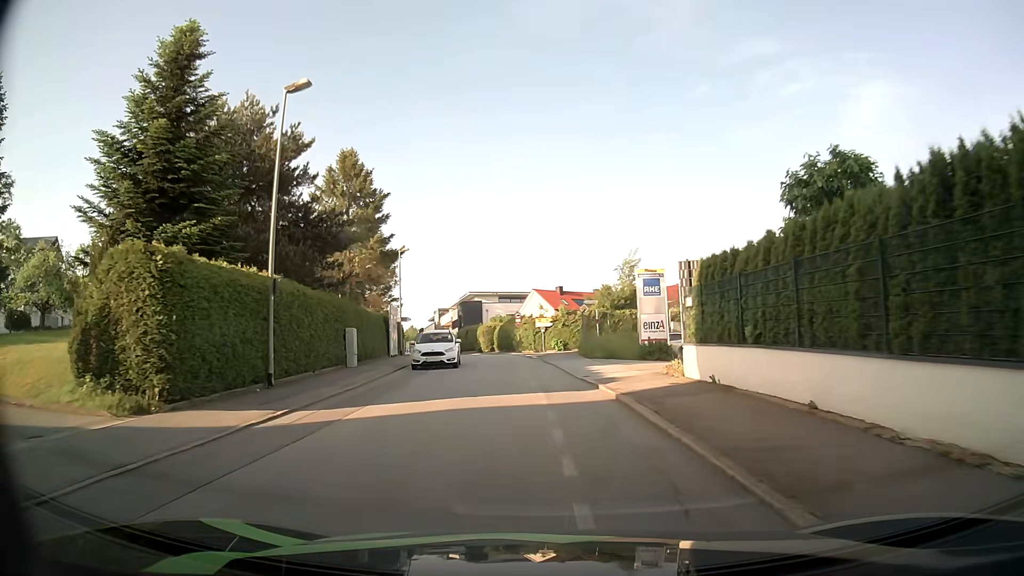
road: residential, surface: asphalt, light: Day
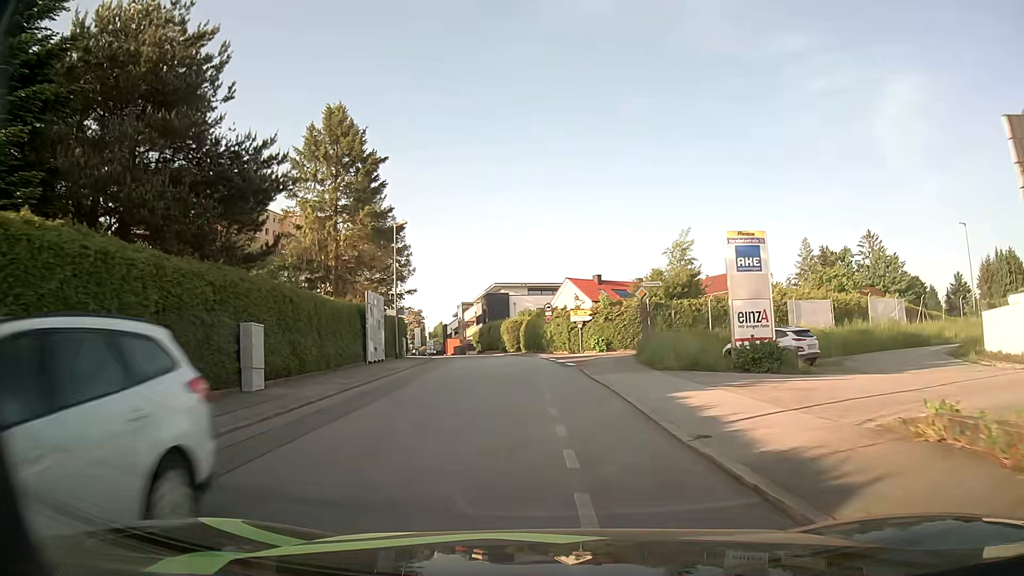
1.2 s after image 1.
(-0.3, +11.7) m; -3°
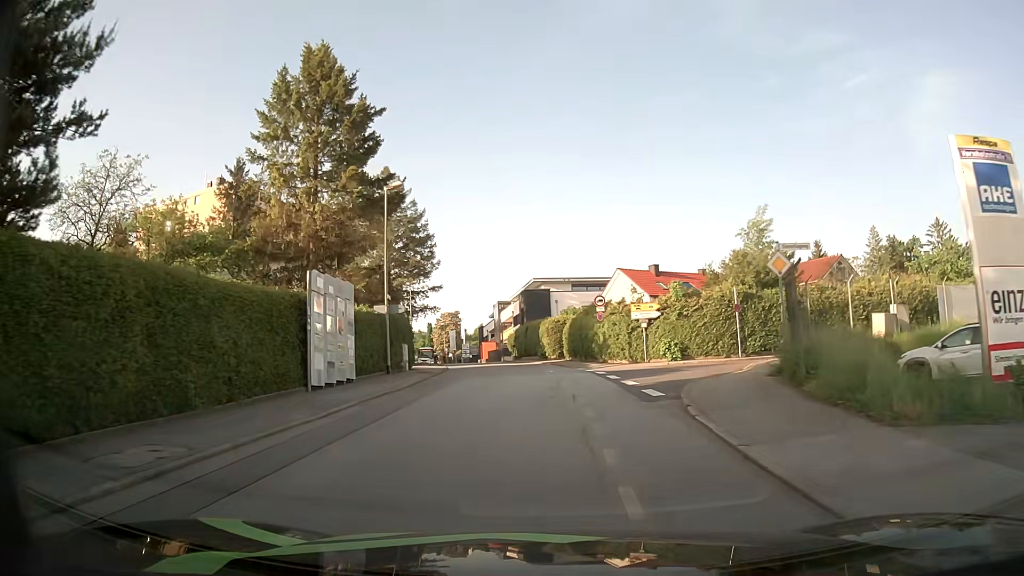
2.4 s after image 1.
(-0.4, +11.7) m; -4°
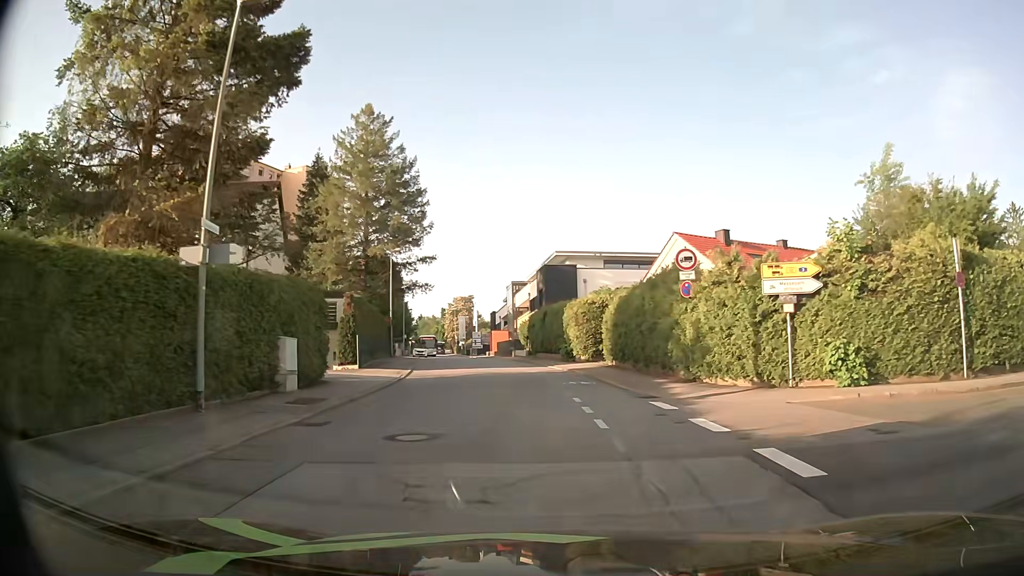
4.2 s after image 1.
(-0.3, +17.3) m; -2°
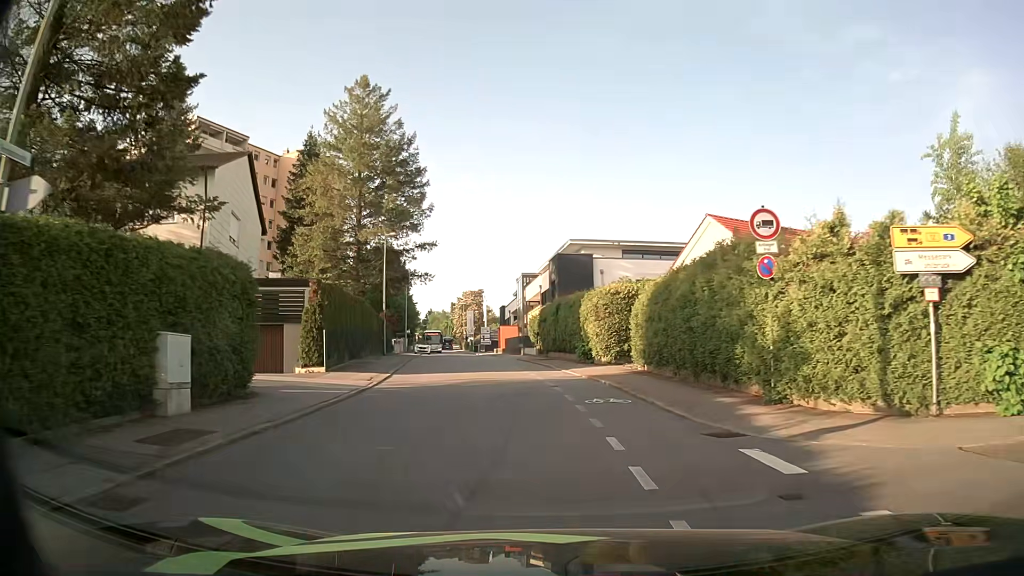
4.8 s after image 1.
(0.0, +5.7) m; -1°
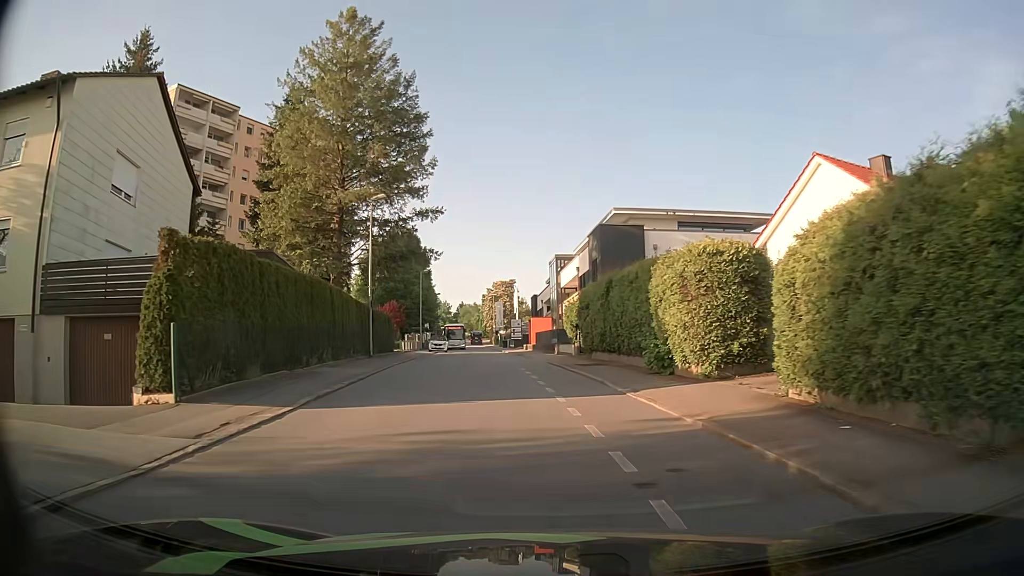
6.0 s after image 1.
(-0.2, +11.6) m; -3°
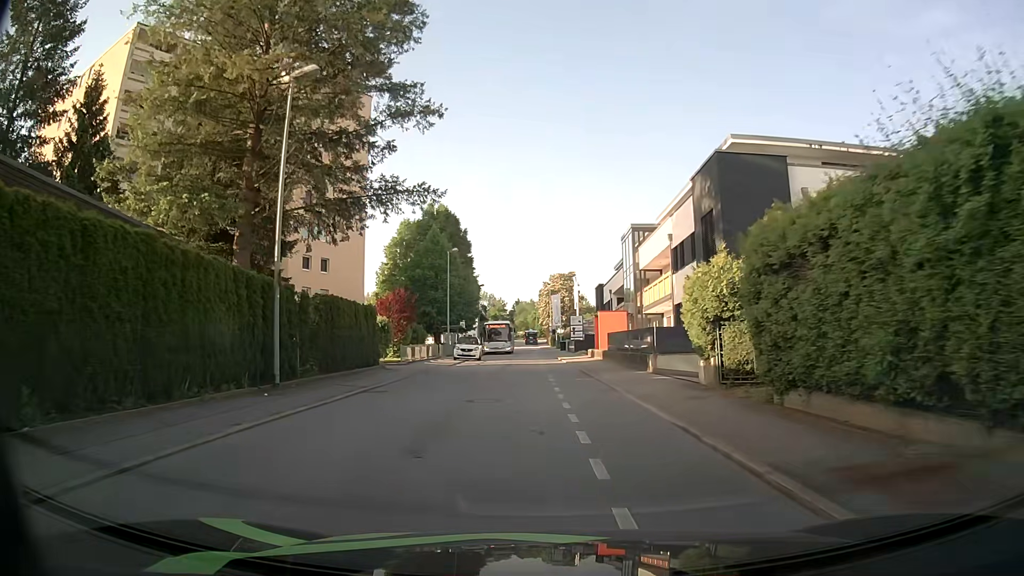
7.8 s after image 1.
(-0.8, +18.0) m; -5°
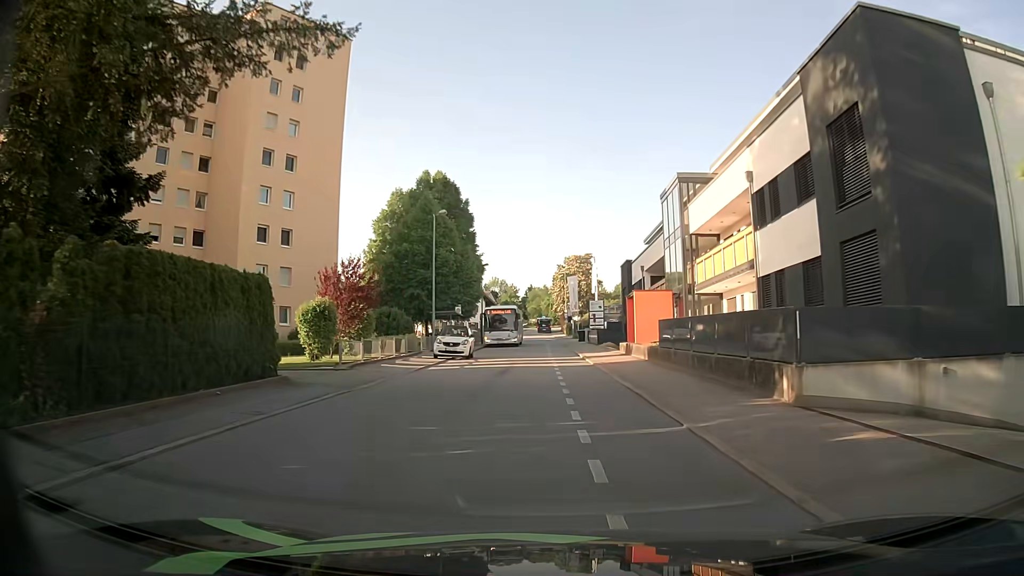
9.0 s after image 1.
(-0.1, +12.2) m; -1°
(0, +10) (0, +20) (0, +30) (0, +40) (0, +50) (0, +60) (0, +70) (-1, +80) (-6, +89) (-14, +95) m
